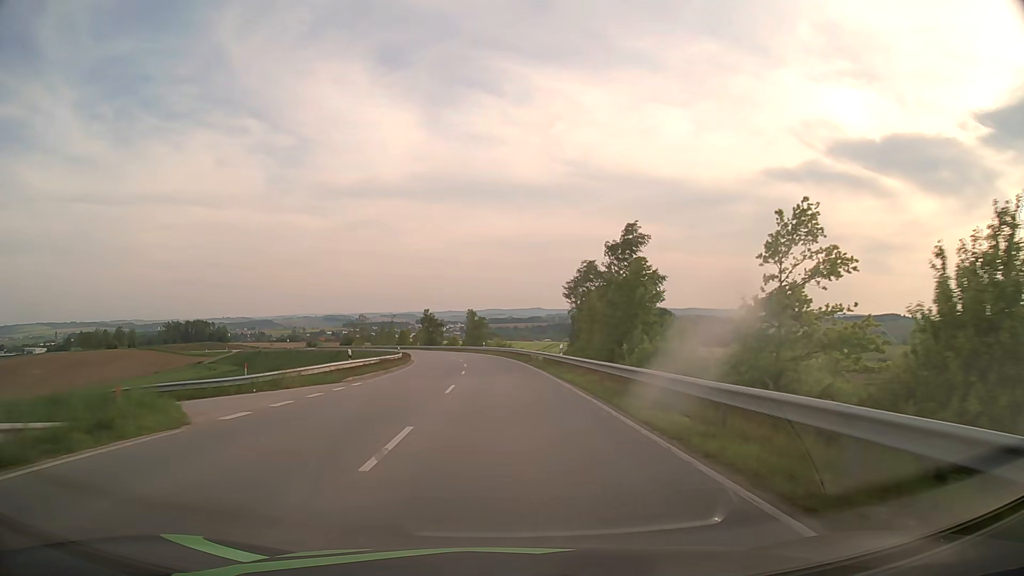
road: secondary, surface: asphalt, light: Day
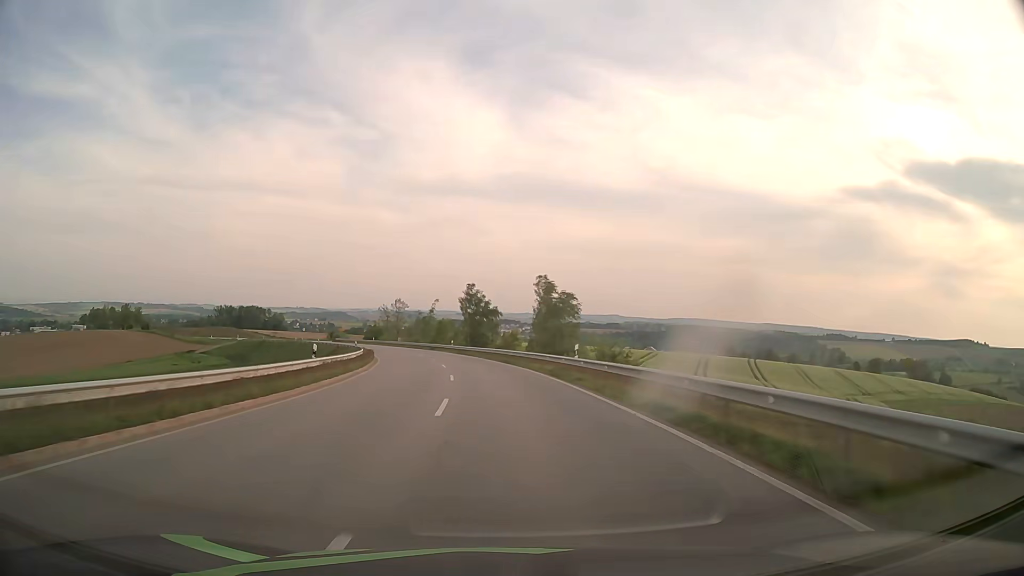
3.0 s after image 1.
(-2.2, +55.2) m; -6°
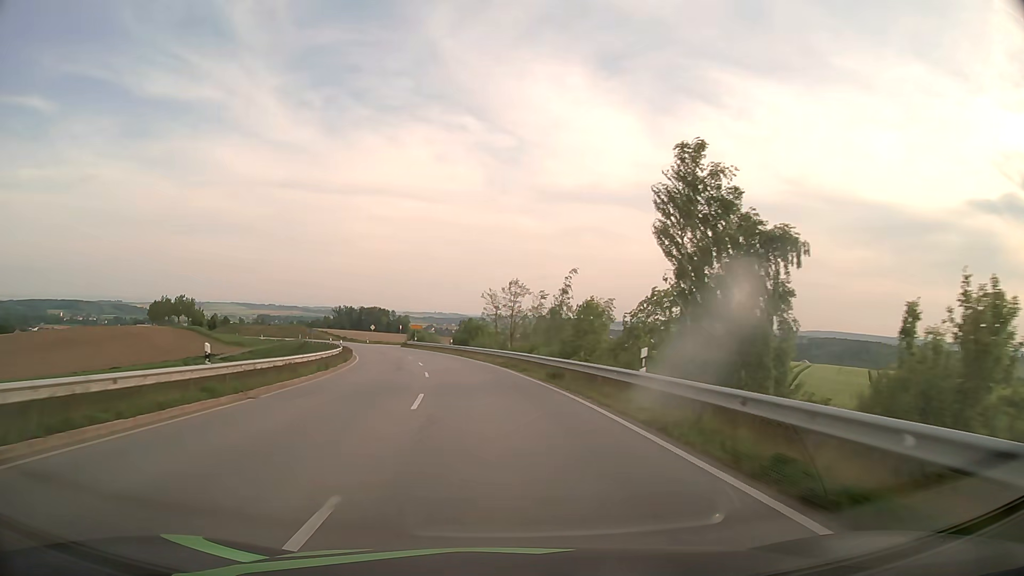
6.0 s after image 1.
(-5.7, +59.0) m; -12°
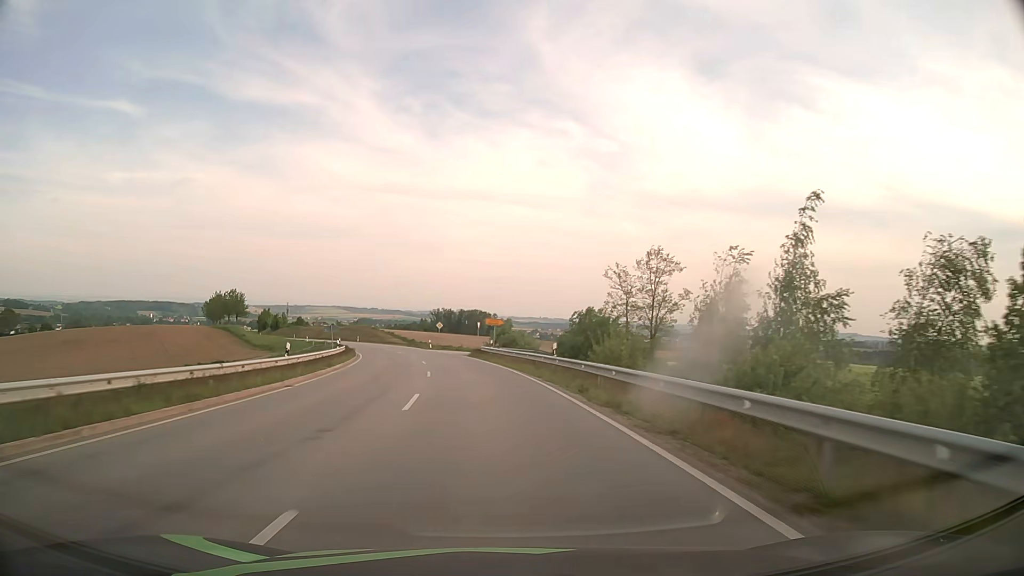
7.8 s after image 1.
(-2.4, +36.4) m; -8°
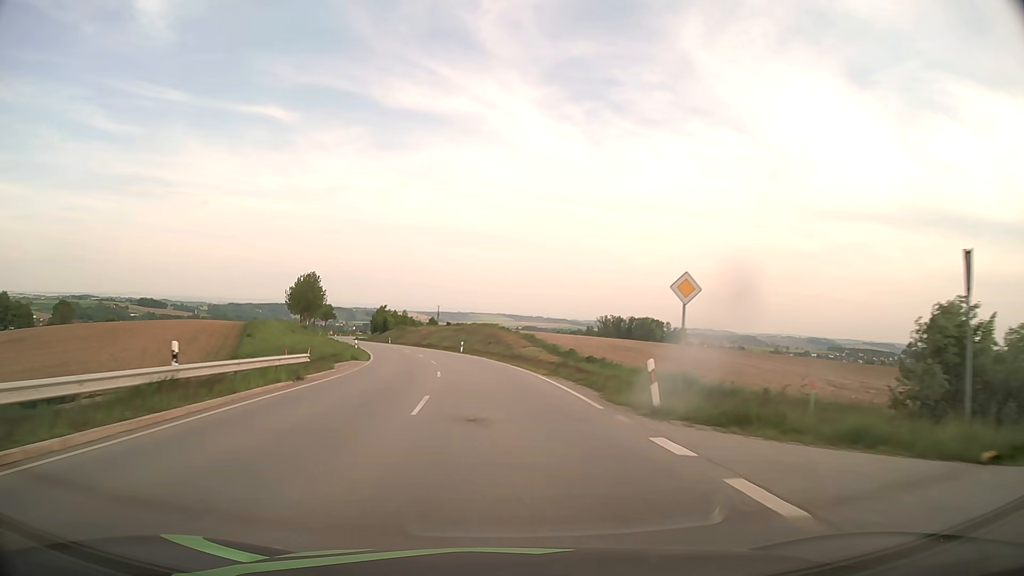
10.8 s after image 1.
(-7.8, +60.7) m; -14°
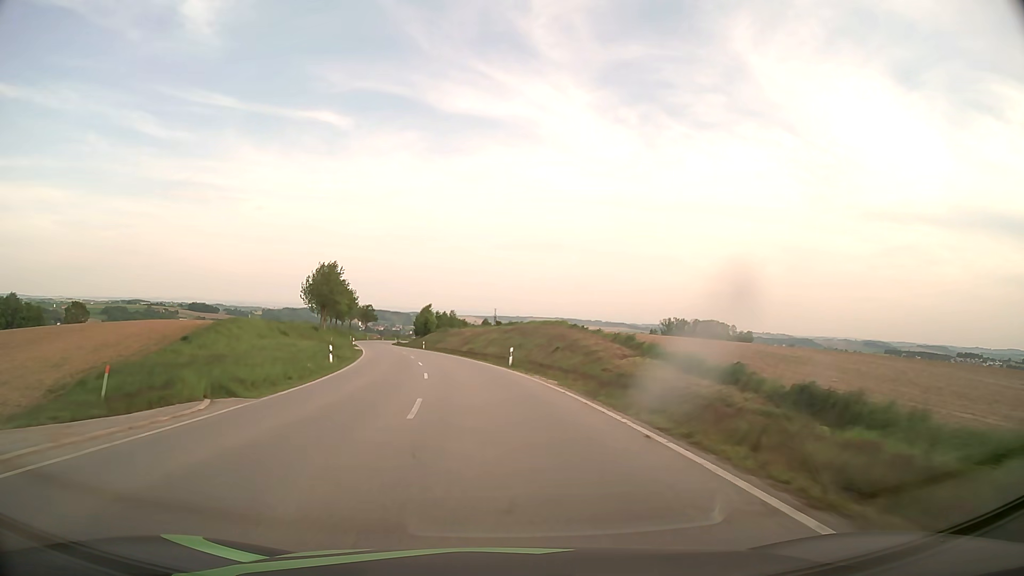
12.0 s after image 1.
(-1.0, +24.7) m; -5°
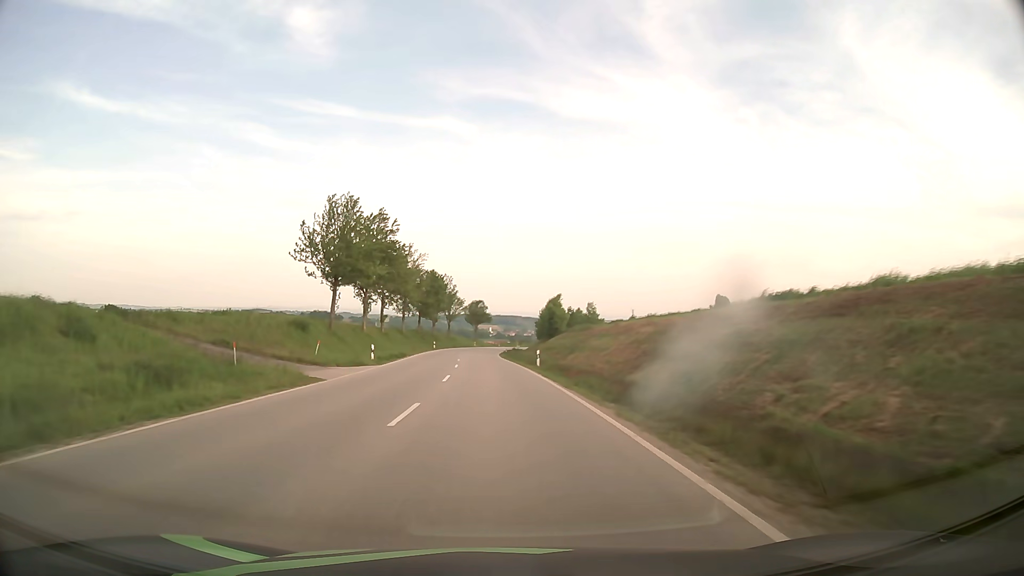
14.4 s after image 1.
(-4.5, +49.2) m; -11°
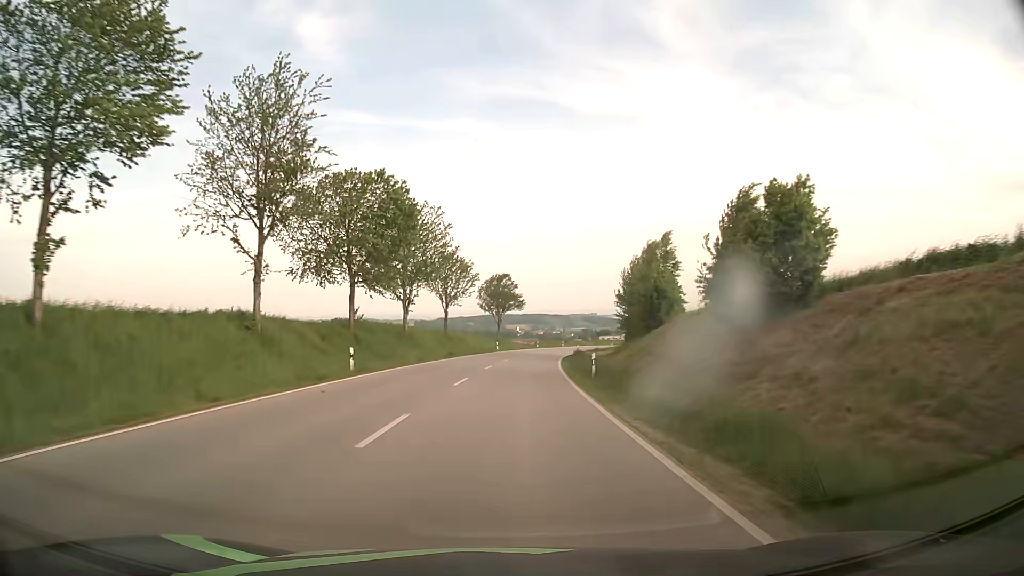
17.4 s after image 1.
(-2.7, +62.3) m; -3°
(0, +10) (0, +20) (+1, +30) (+1, +40) (+2, +50) (+3, +60) (+4, +70) (+6, +80) (+7, +90) (+9, +99) m
